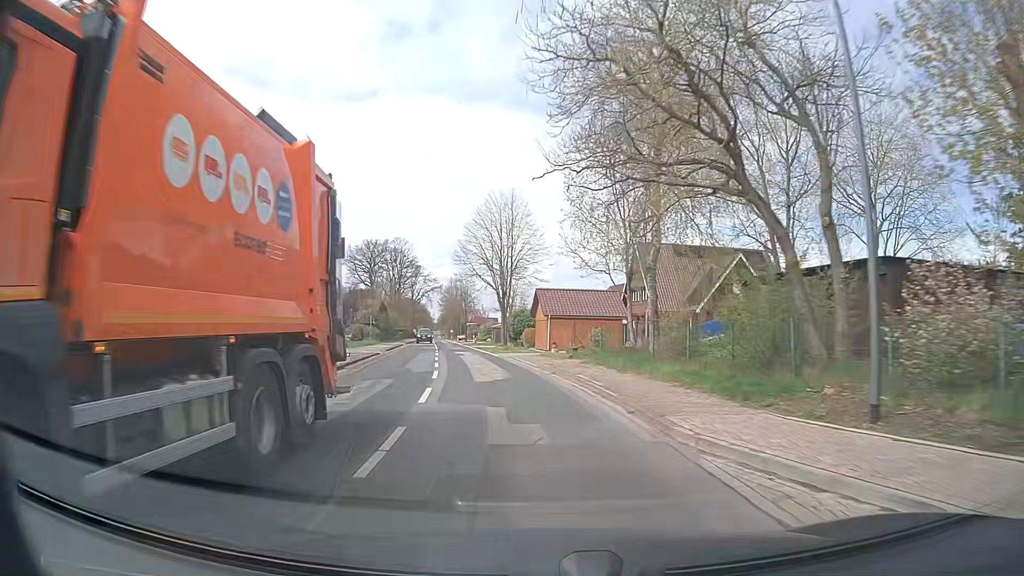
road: secondary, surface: asphalt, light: Day
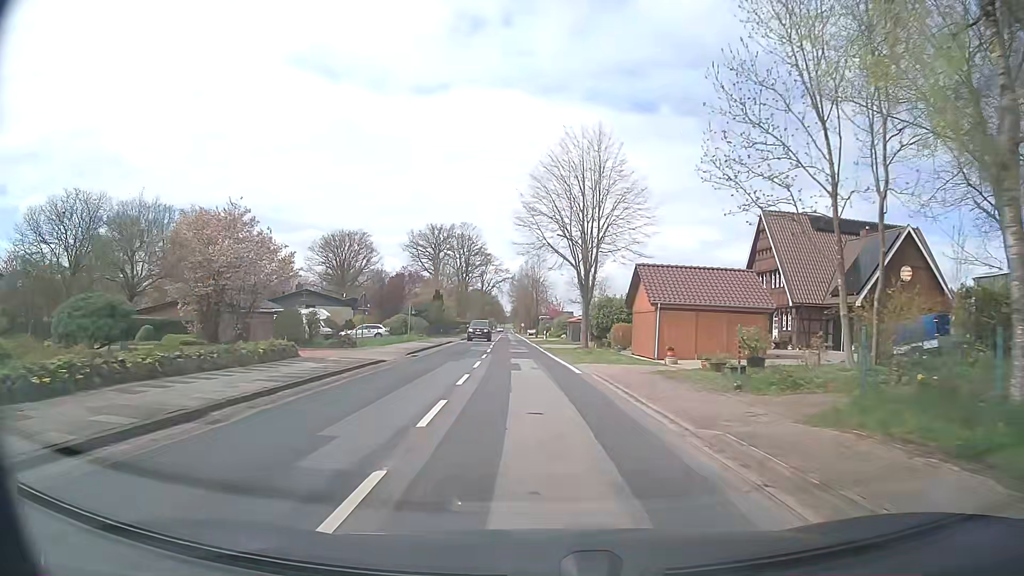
(-1.1, +15.2) m; -7°
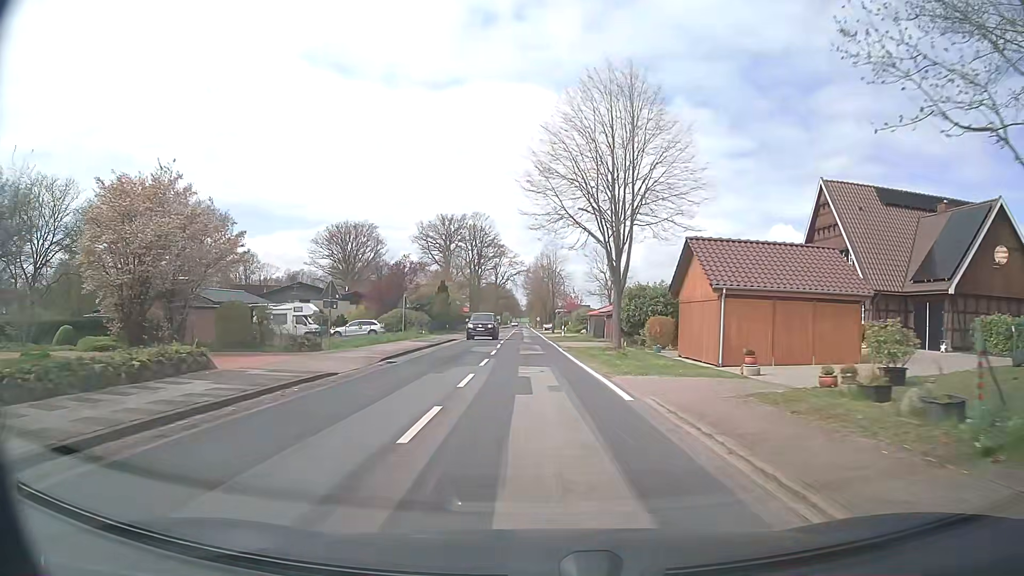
(-0.1, +7.7) m; -2°
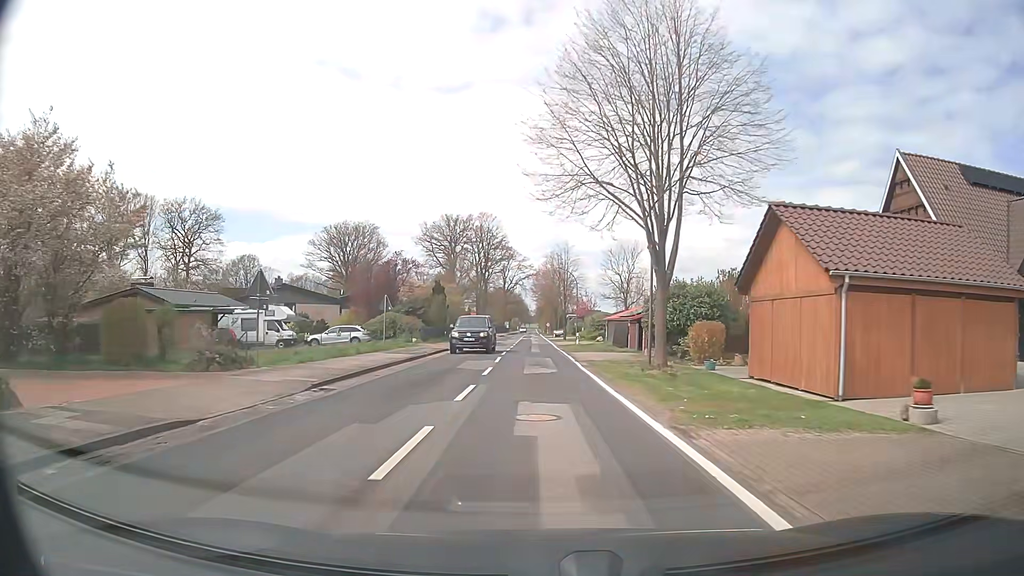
(0.0, +7.7) m; -1°
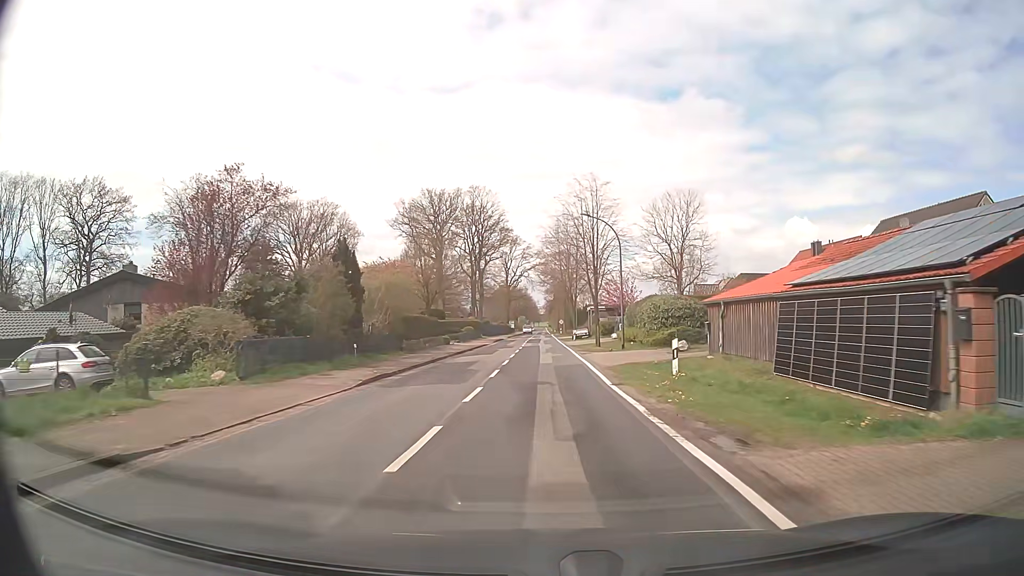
(-0.1, +31.0) m; -1°
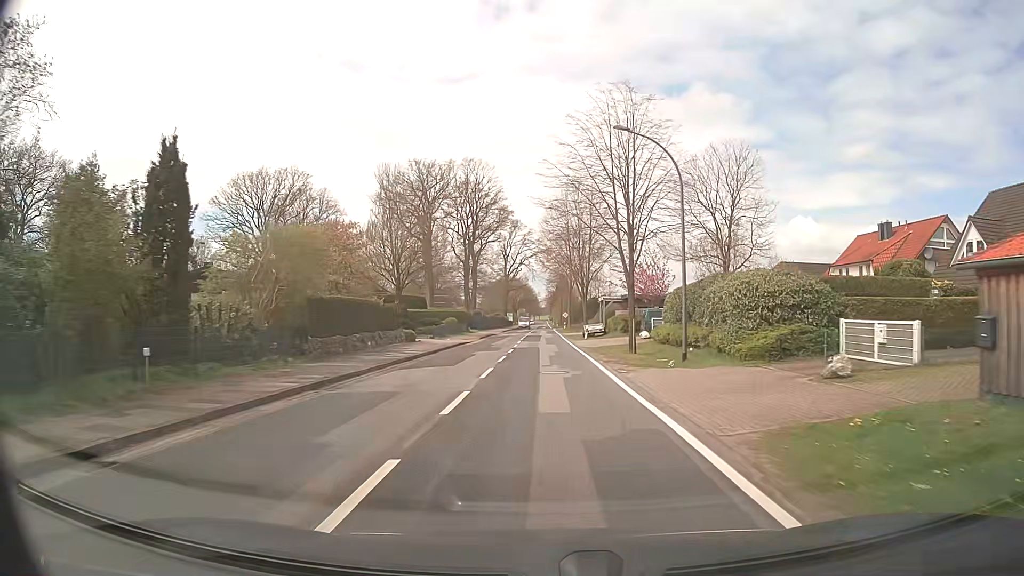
(0.0, +15.4) m; 0°
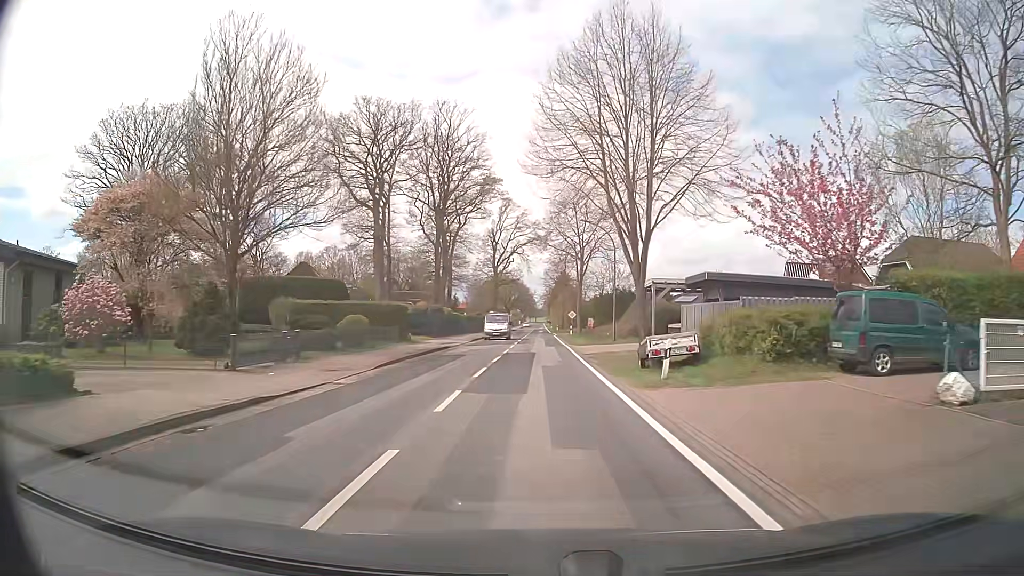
(+0.4, +30.7) m; 0°
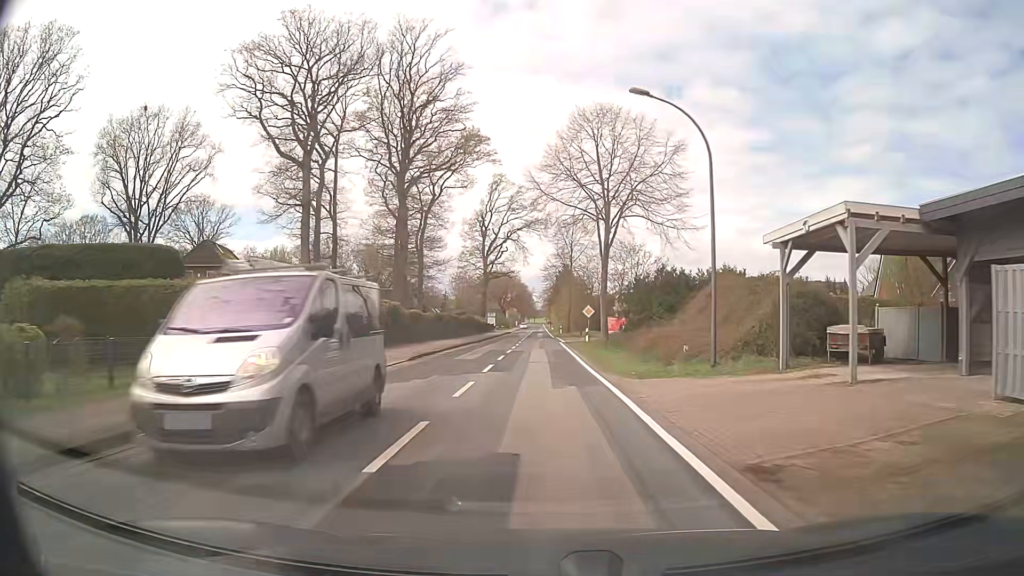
(+0.1, +23.0) m; 0°
(0, +10) (0, +20) (0, +30) (0, +40) (0, +50) (0, +60) (0, +70) (0, +80) (0, +90) (0, +100) m
